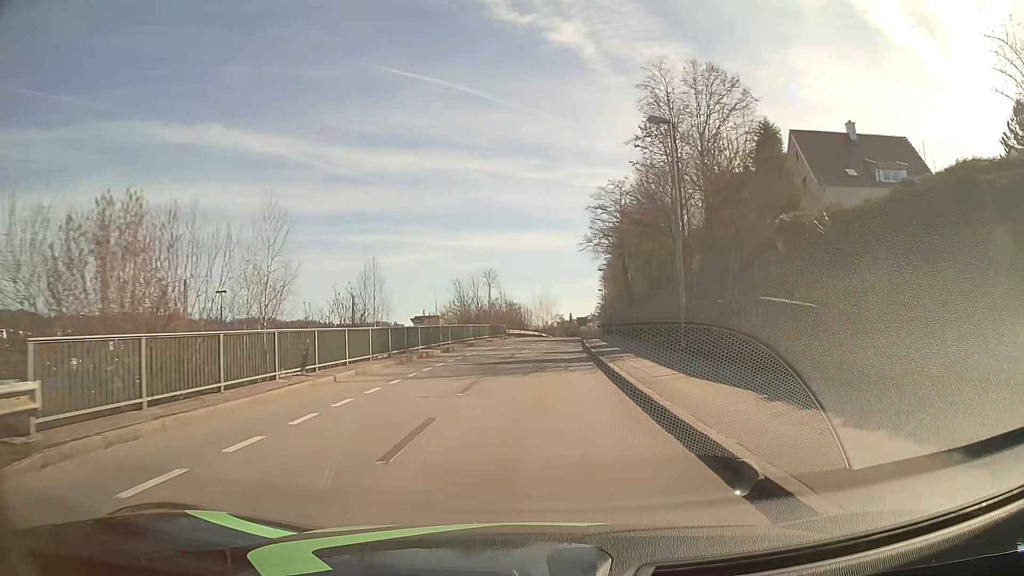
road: residential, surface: asphalt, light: Day
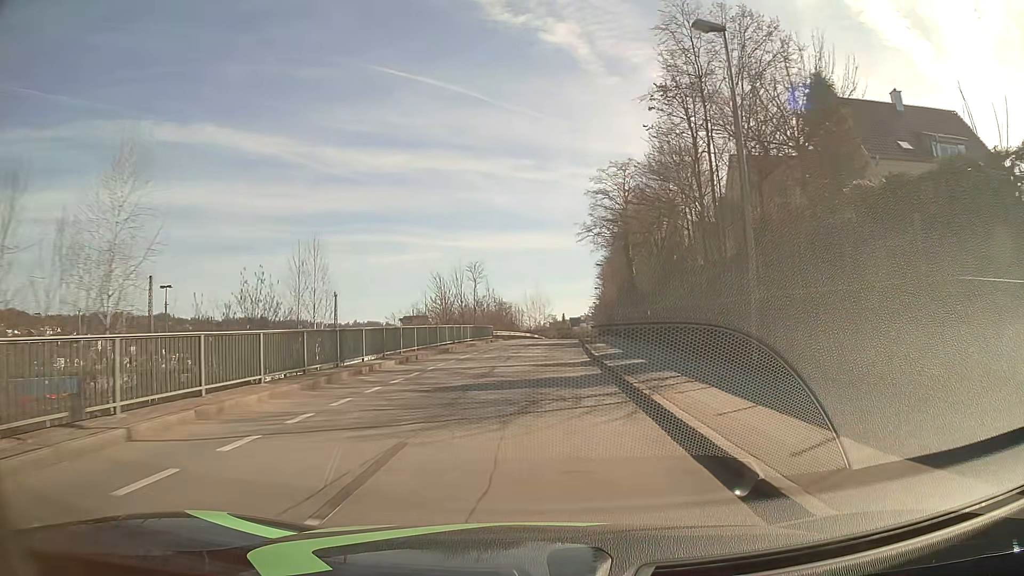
(0.0, +8.0) m; +1°
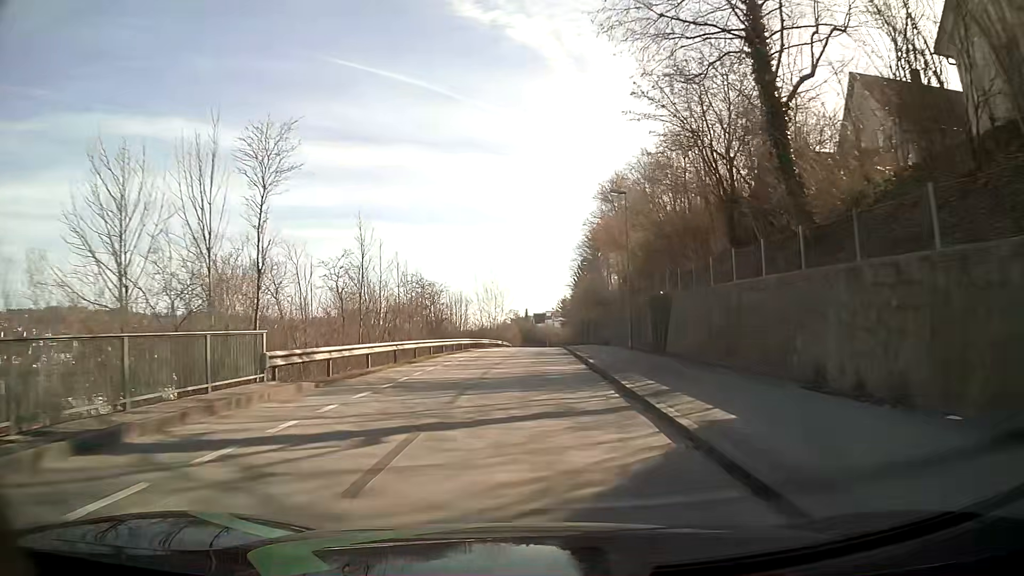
(+1.3, +41.3) m; +3°
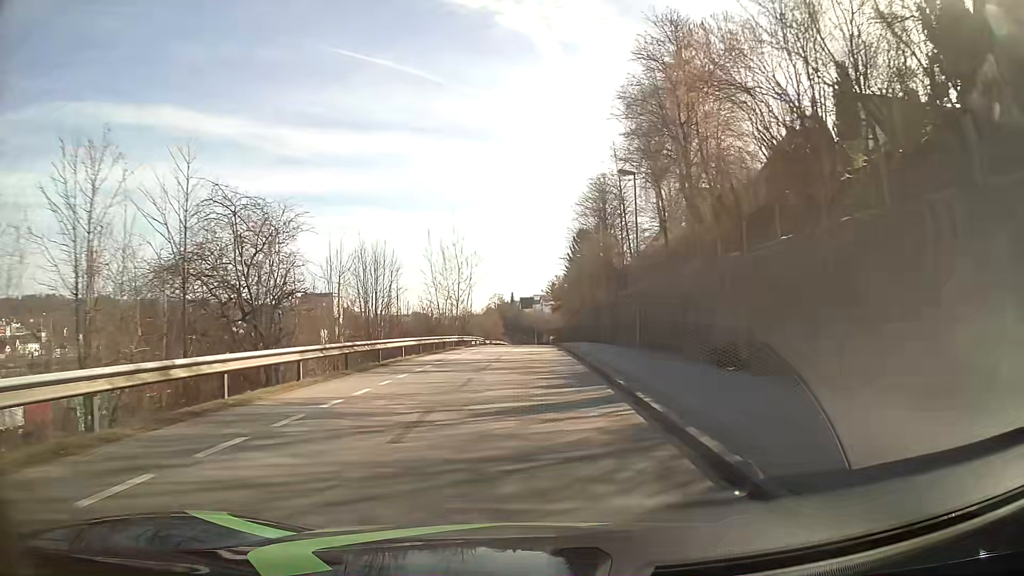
(+0.4, +34.0) m; +1°
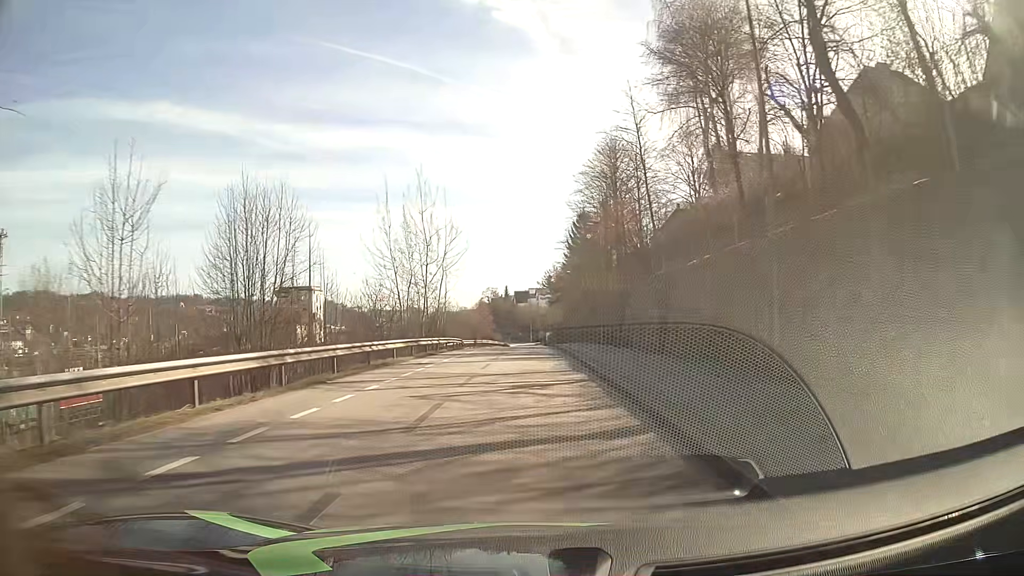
(0.0, +17.2) m; 0°
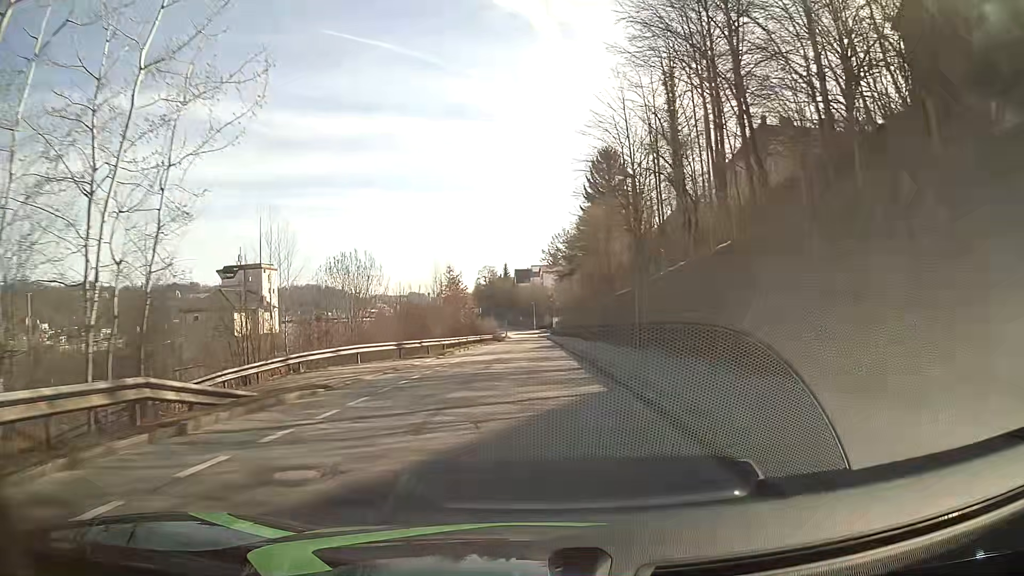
(0.0, +42.3) m; -1°
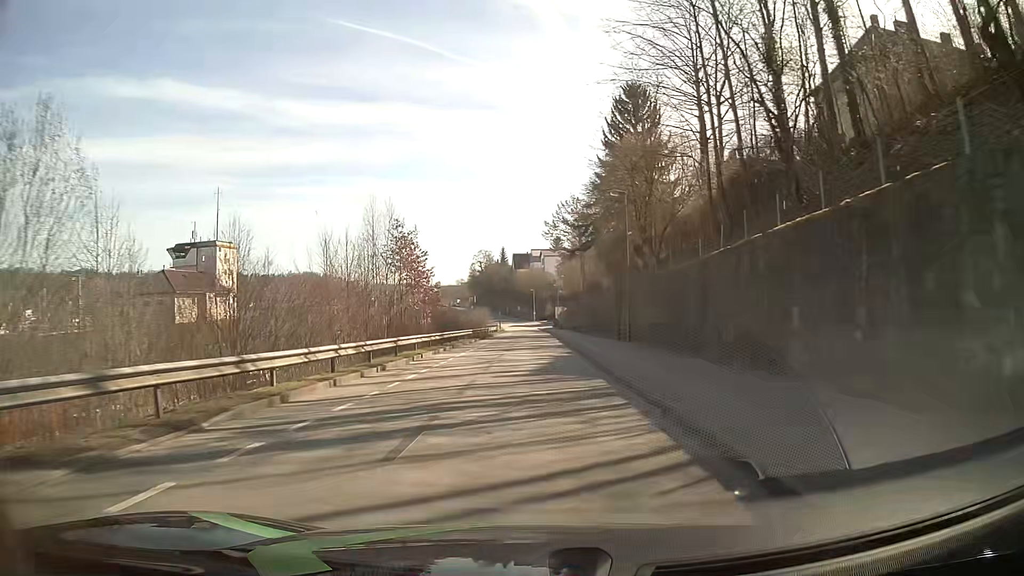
(+0.1, +25.7) m; 0°
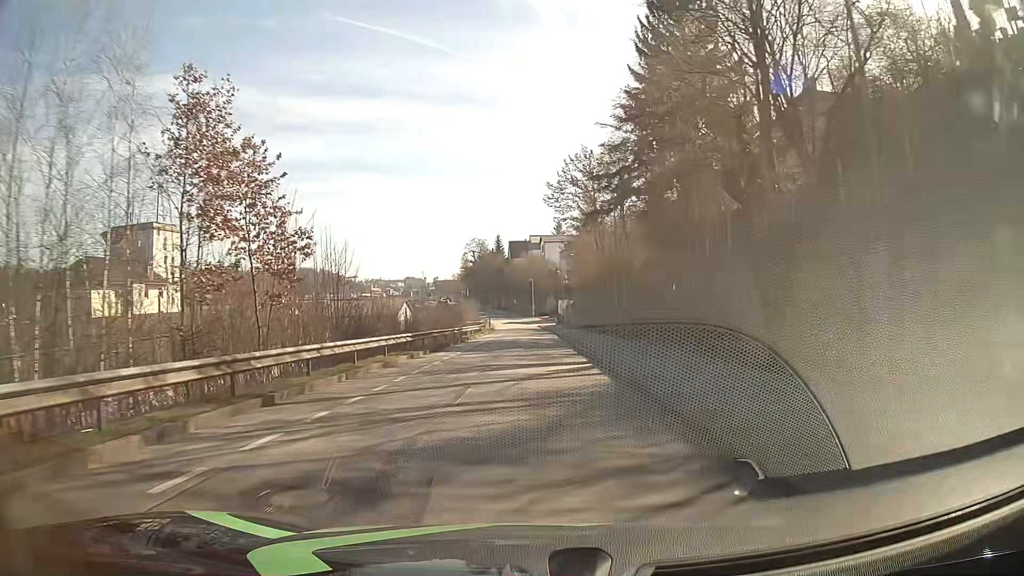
(+0.1, +26.0) m; 0°
(0, +10) (0, +20) (0, +30) (0, +40) (0, +50) (0, +60) (0, +70) (0, +80) (-1, +90) (-1, +100) m
